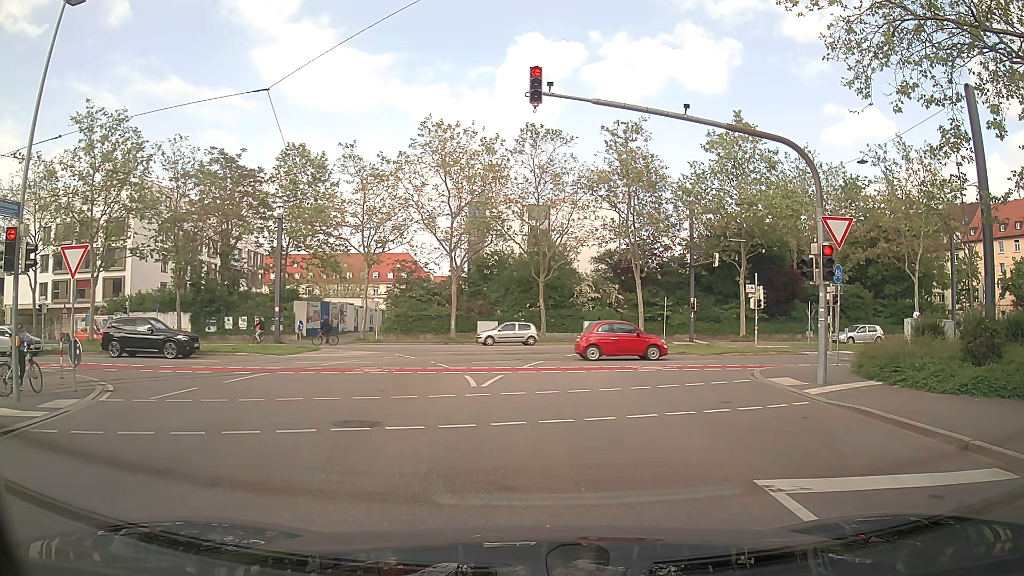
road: tertiary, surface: asphalt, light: Day
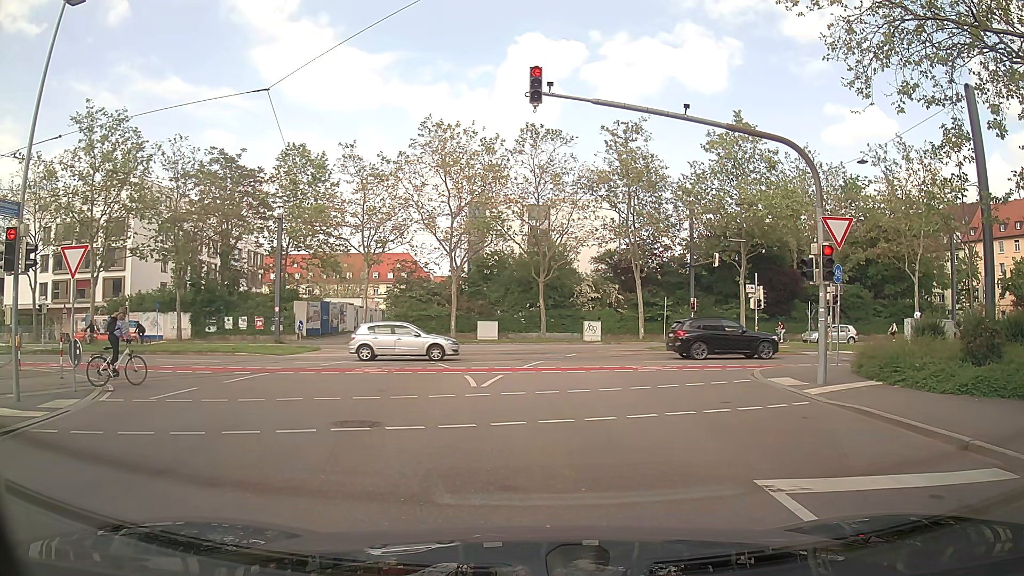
(0.0, 0.0) m; 0°
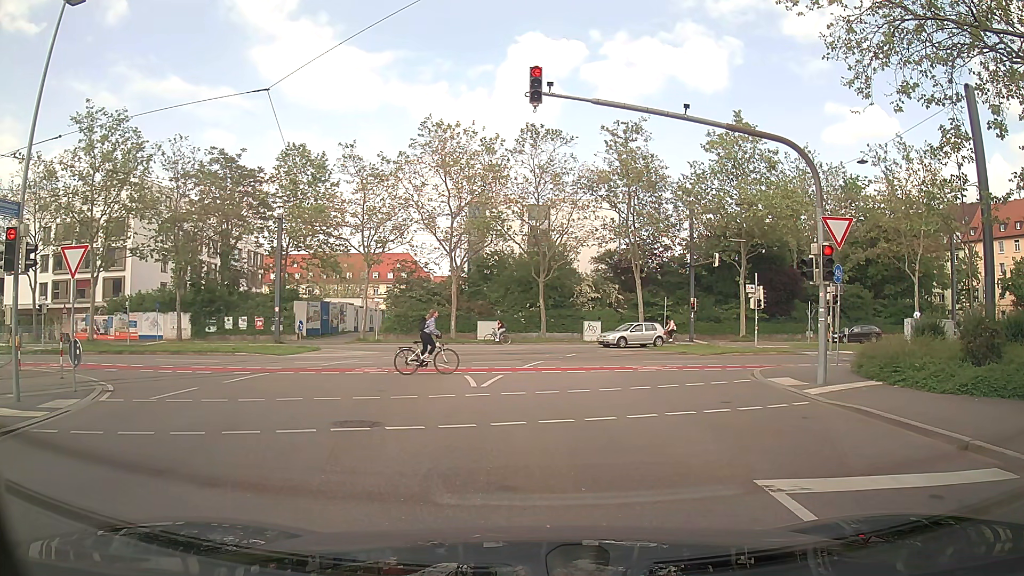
(0.0, 0.0) m; 0°
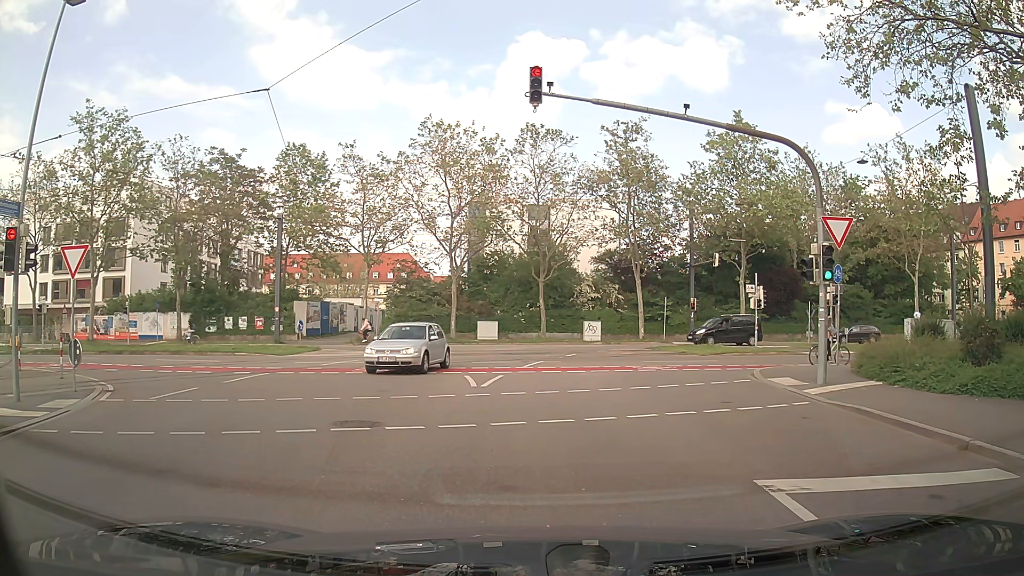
(0.0, 0.0) m; 0°
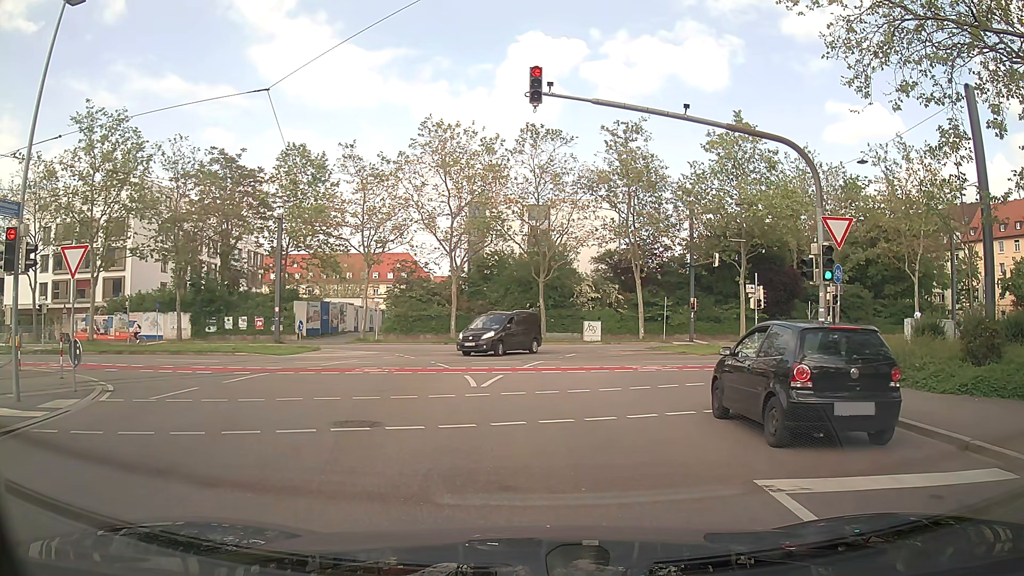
(0.0, 0.0) m; 0°
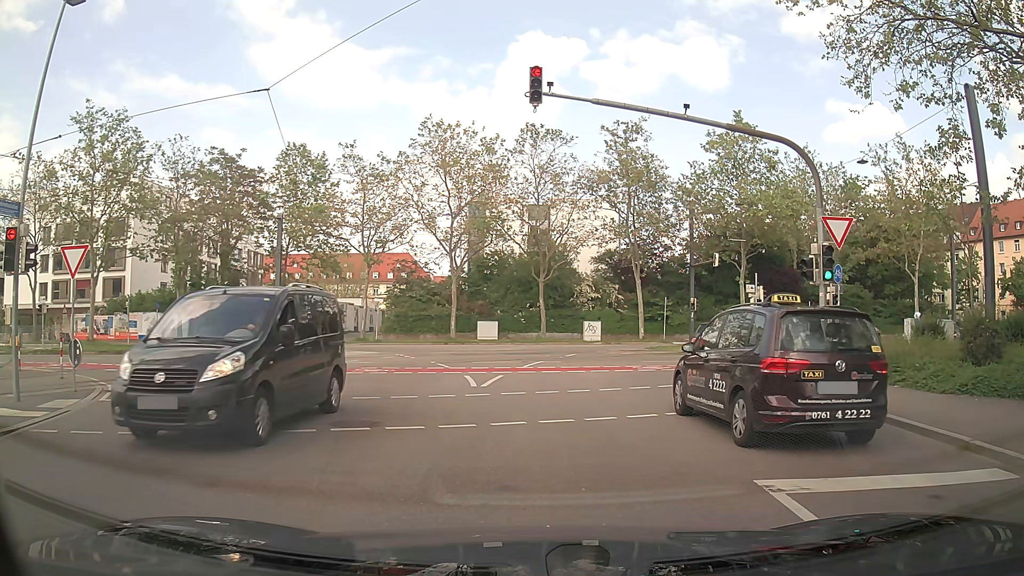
(0.0, 0.0) m; 0°
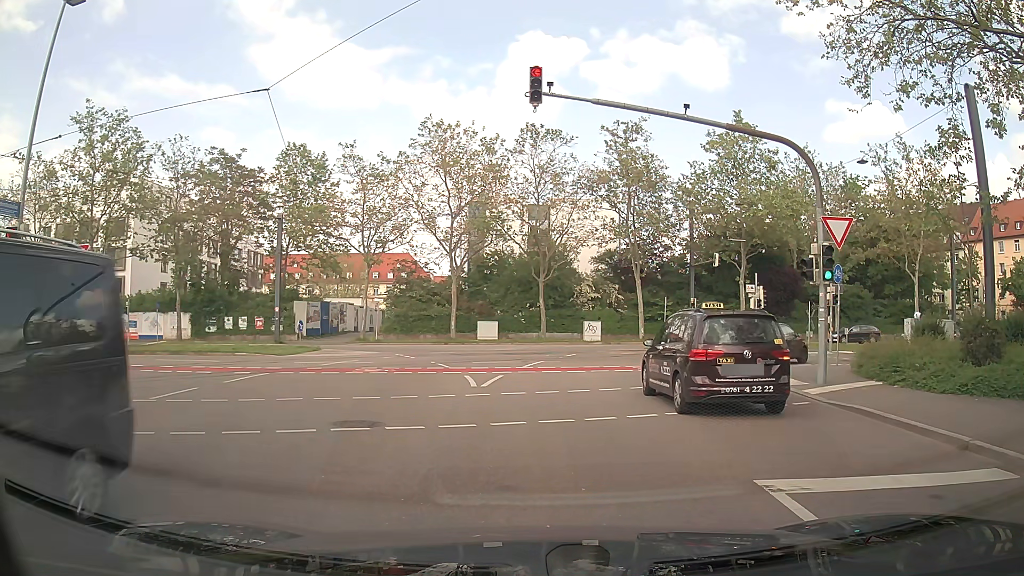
(0.0, 0.0) m; 0°
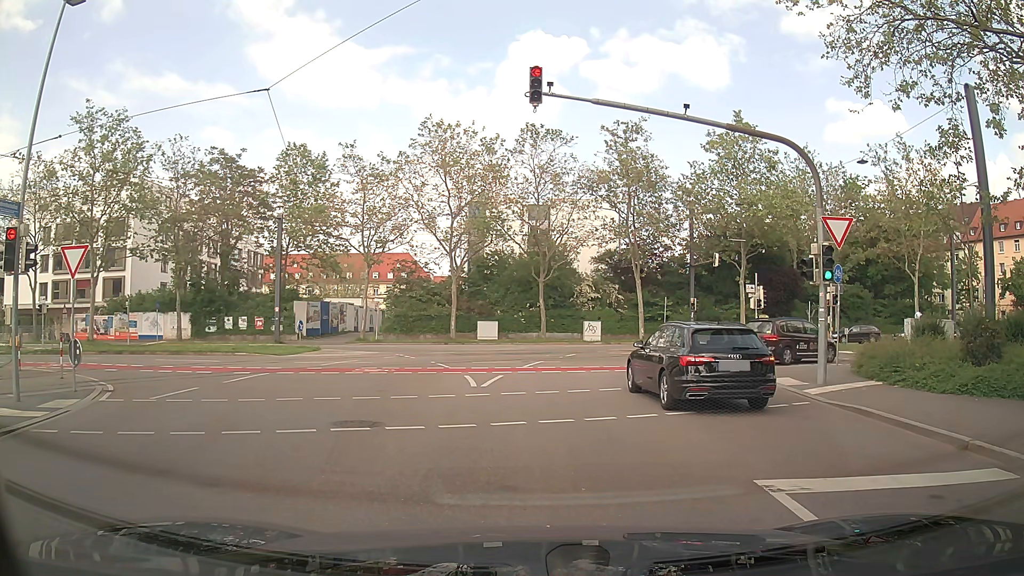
(0.0, 0.0) m; 0°
